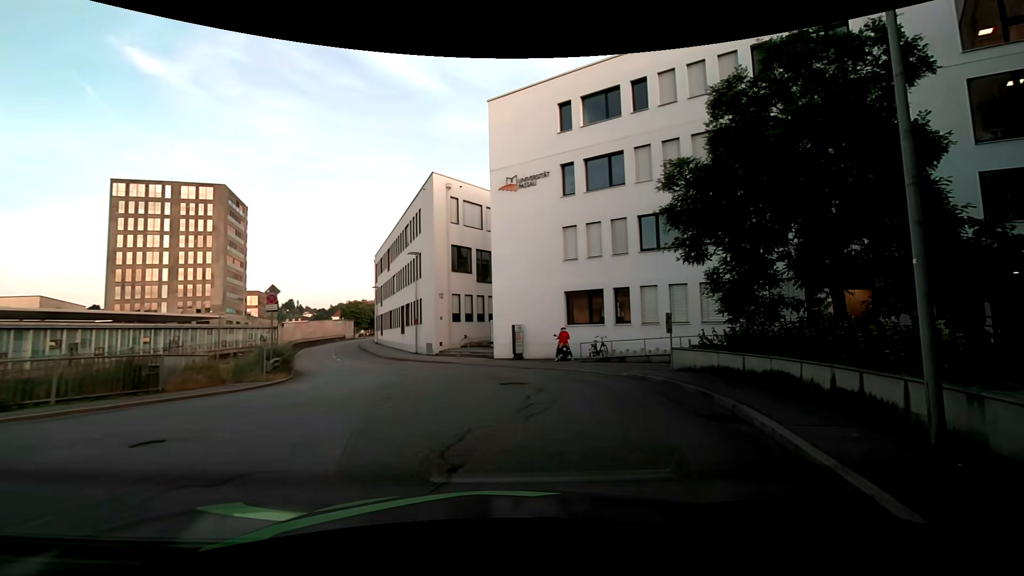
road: residential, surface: asphalt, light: Day
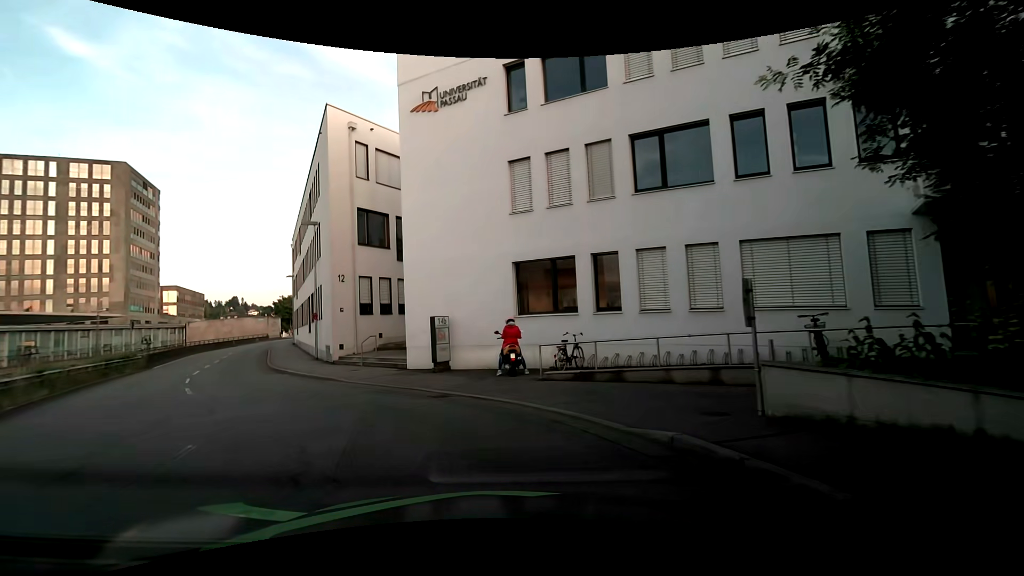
(+0.9, +9.9) m; +4°
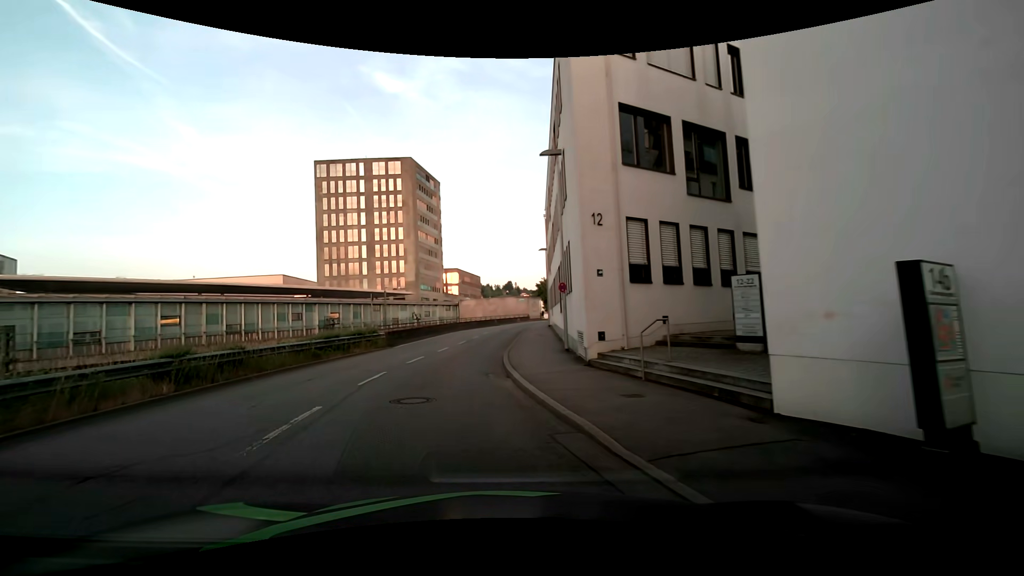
(-2.8, +11.1) m; -30°
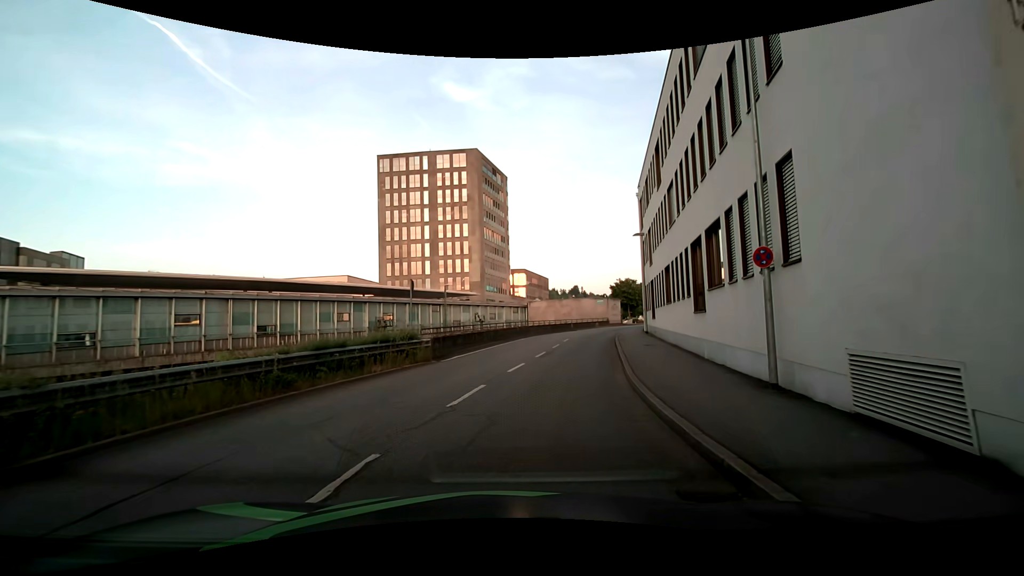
(-1.2, +9.6) m; -11°
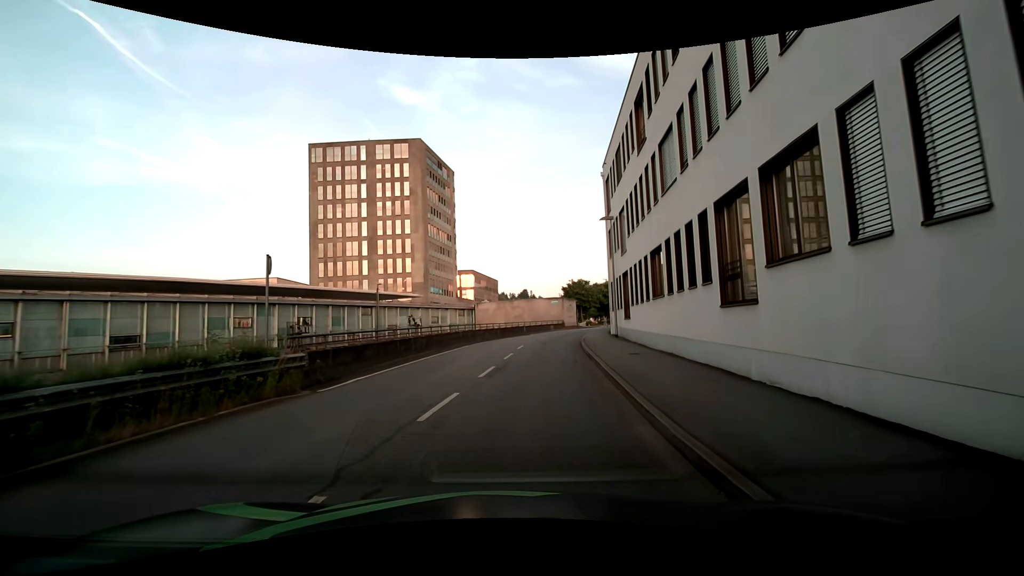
(+0.7, +7.1) m; +9°
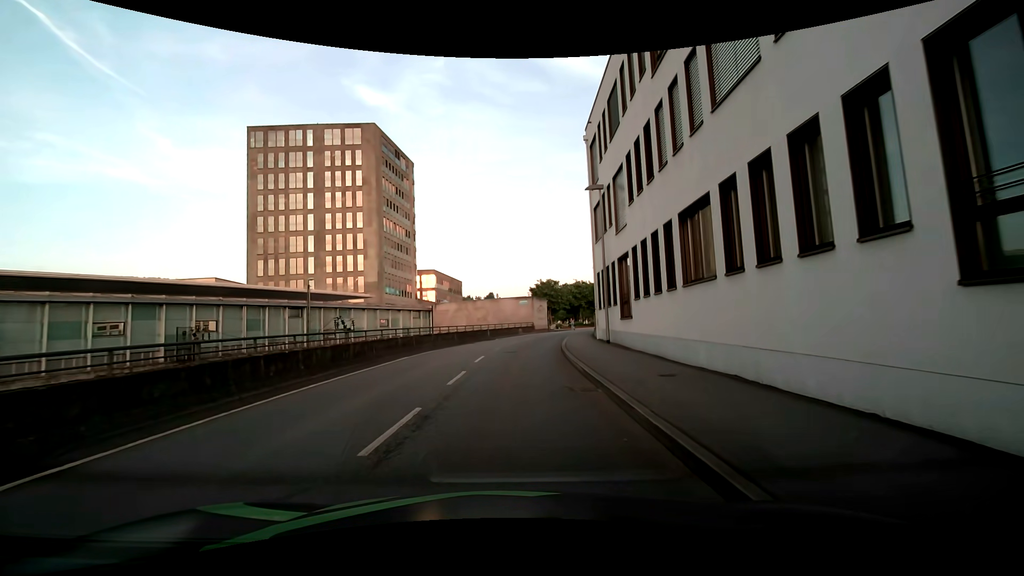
(+0.4, +7.8) m; +5°
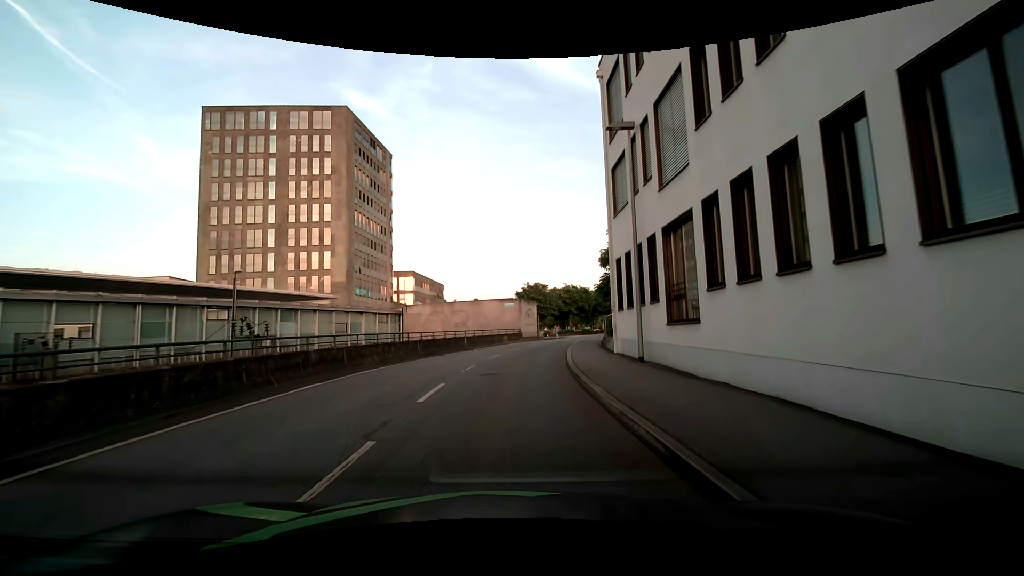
(+0.1, +8.3) m; +2°
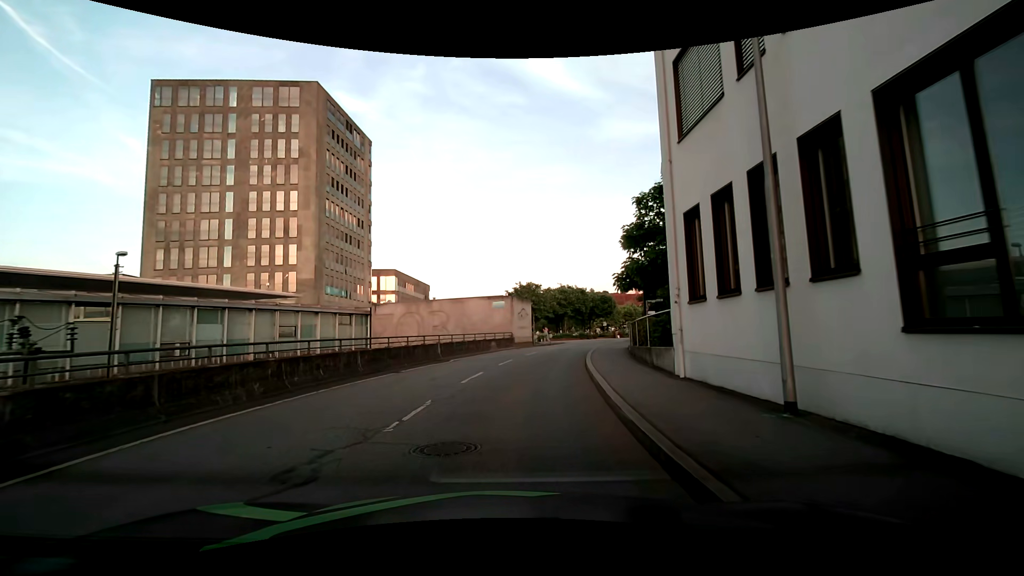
(+0.1, +8.3) m; +1°
